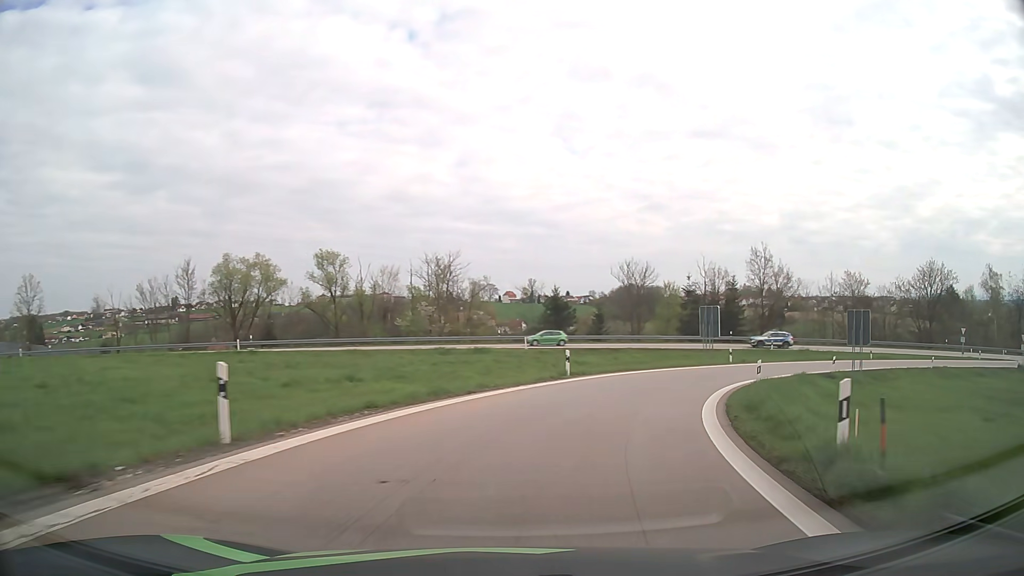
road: motorway_link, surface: asphalt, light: Day
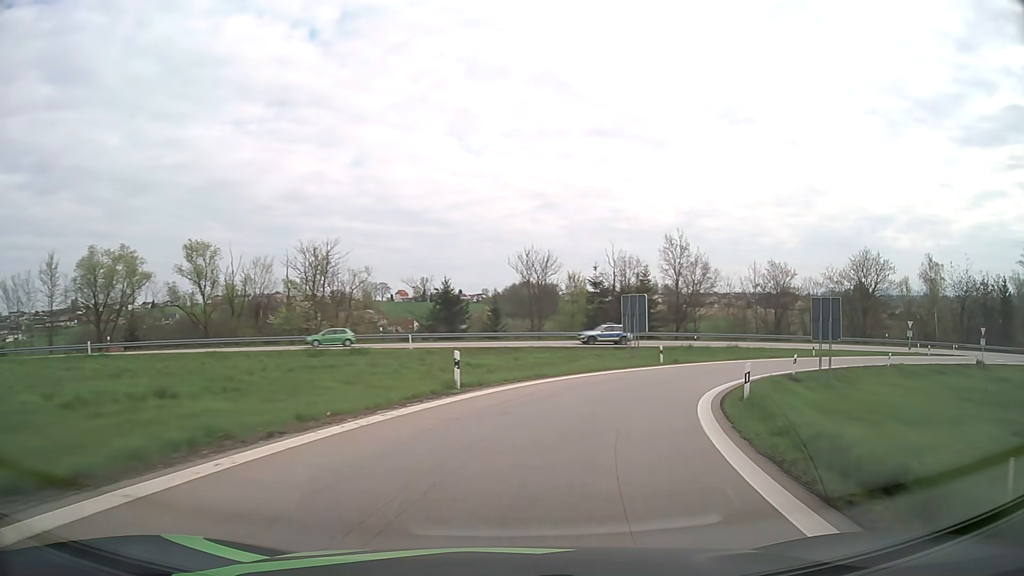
(+0.6, +8.2) m; +9°
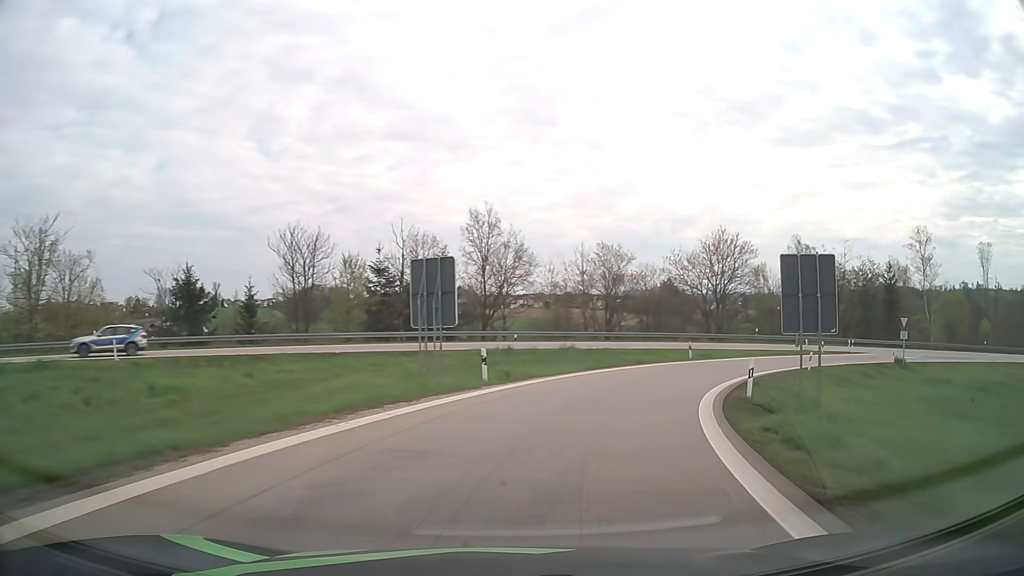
(+2.5, +15.9) m; +18°
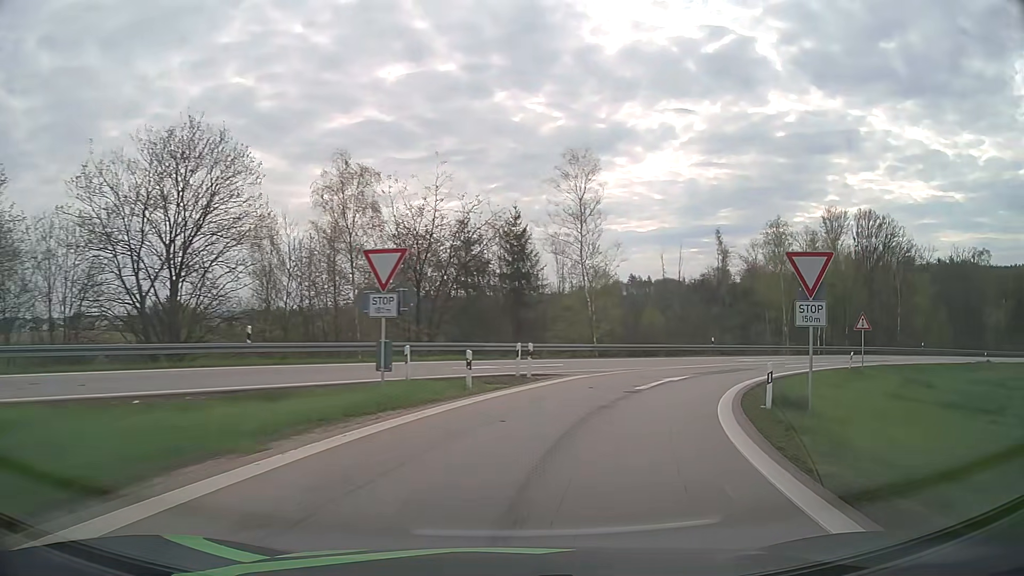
(+13.6, +35.8) m; +42°
